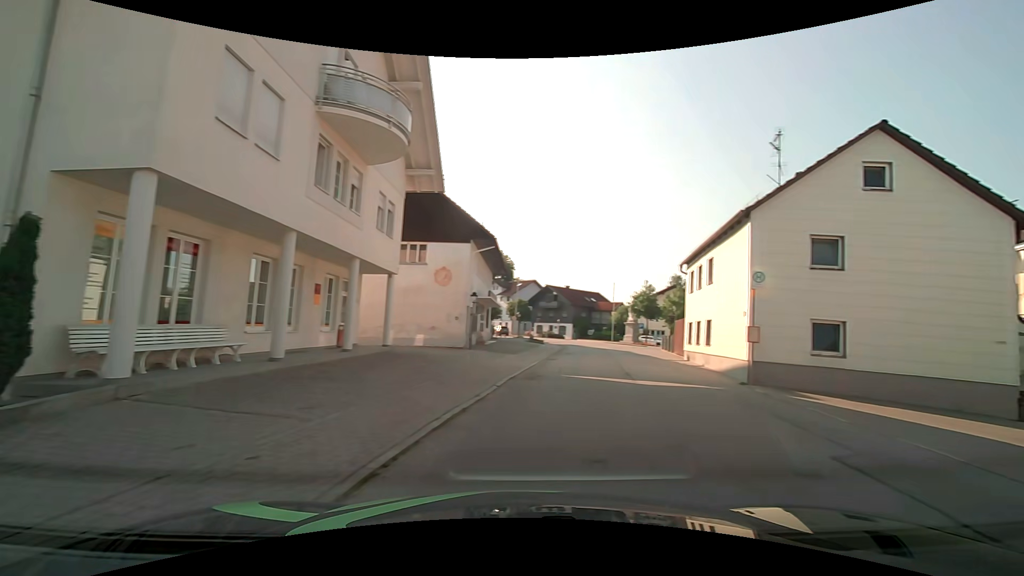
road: secondary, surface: asphalt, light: Day
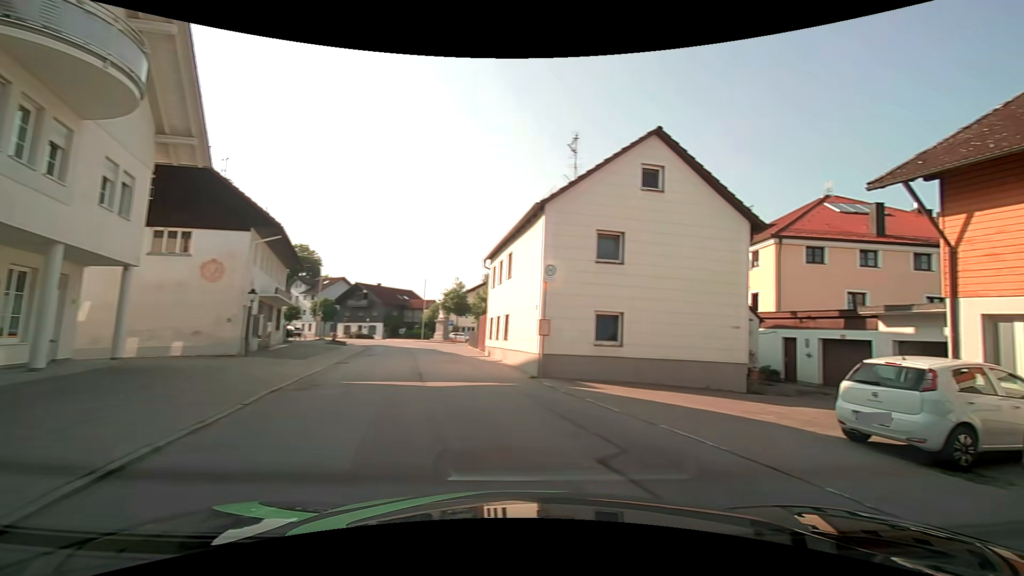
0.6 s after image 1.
(+0.3, +1.6) m; +24°
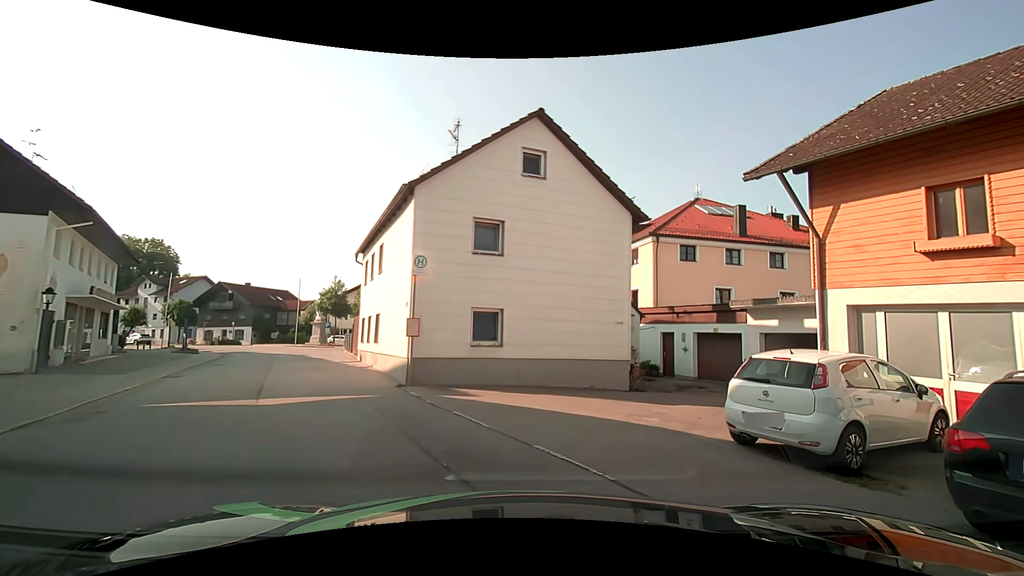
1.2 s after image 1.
(+0.2, +1.8) m; +12°
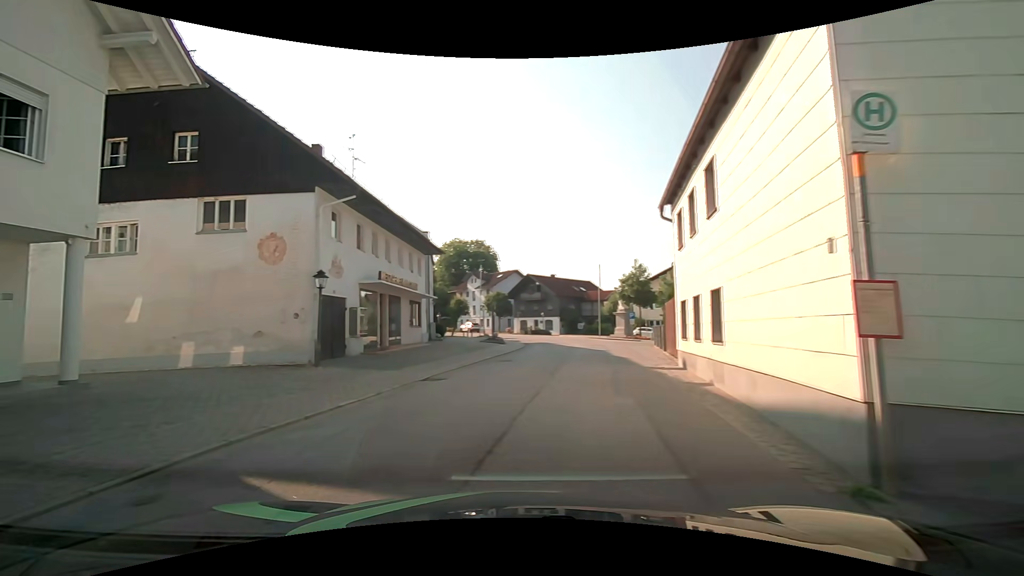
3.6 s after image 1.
(-2.1, +8.0) m; -37°
